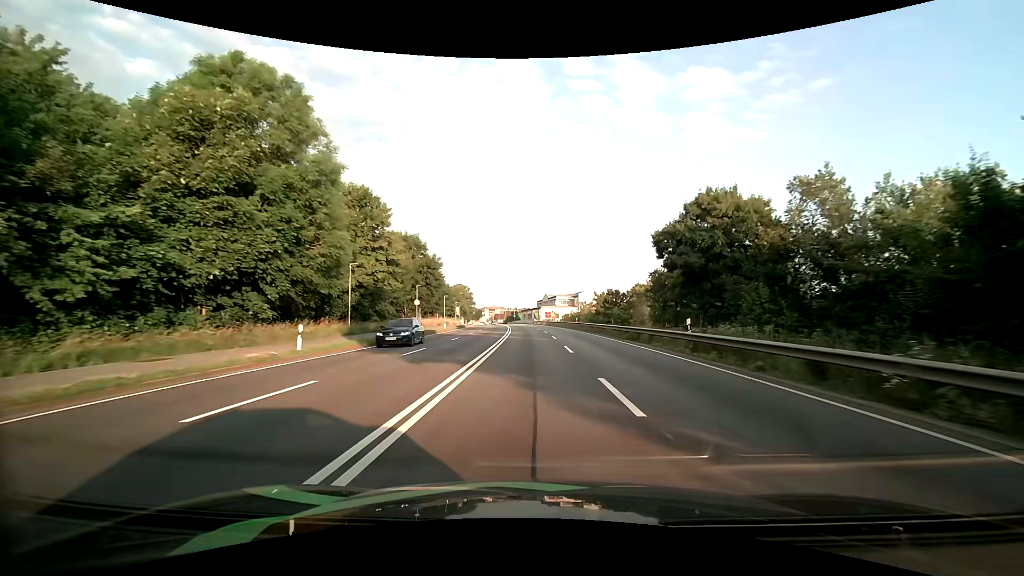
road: primary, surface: asphalt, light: Day
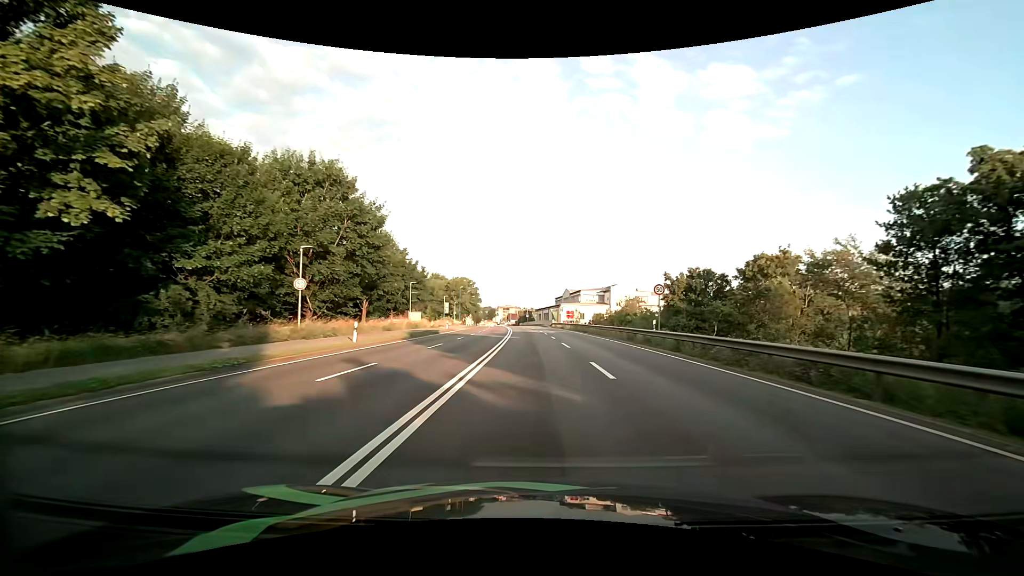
(-0.4, +31.5) m; -2°
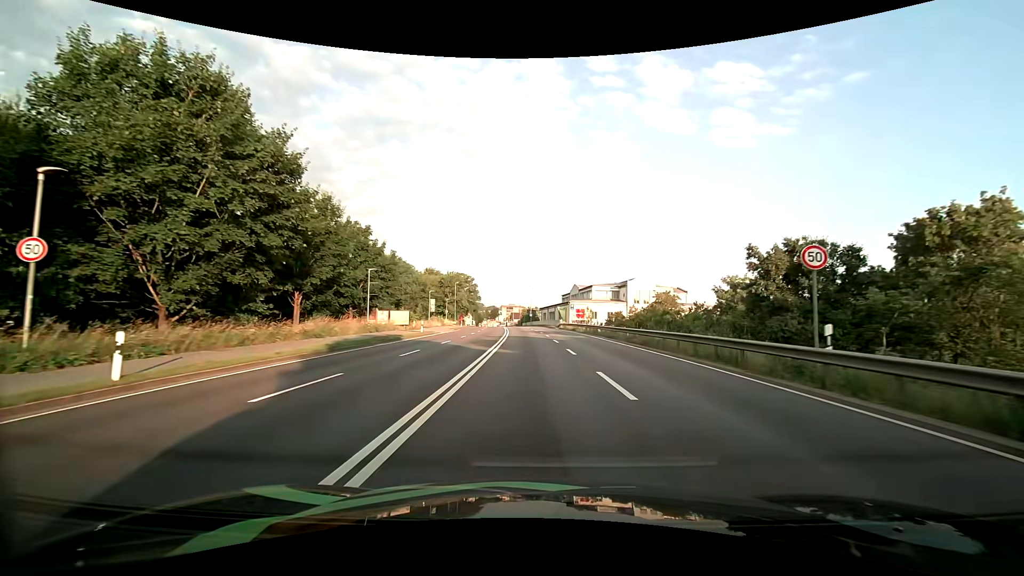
(-0.1, +14.6) m; -1°
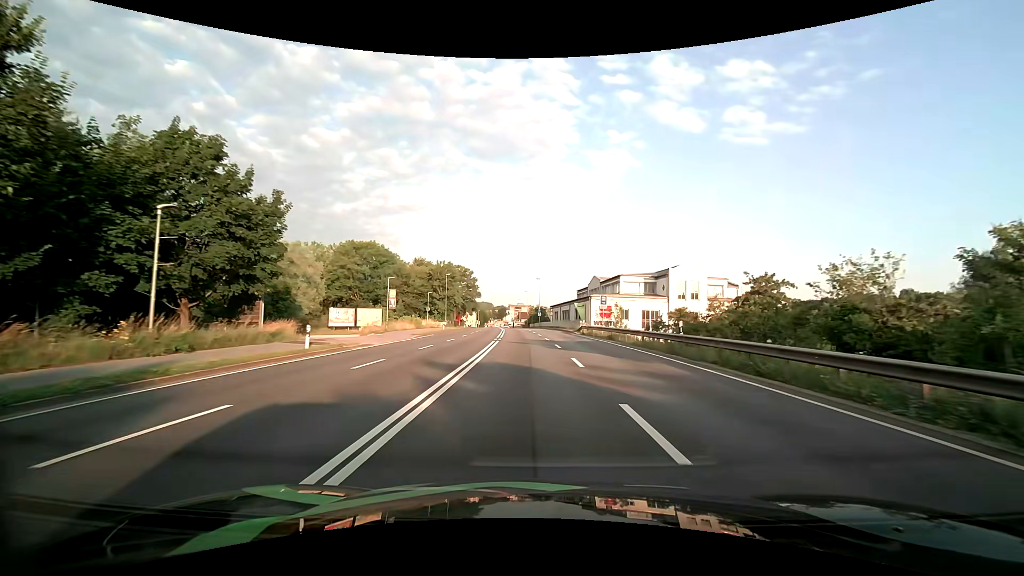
(-0.2, +22.8) m; -1°
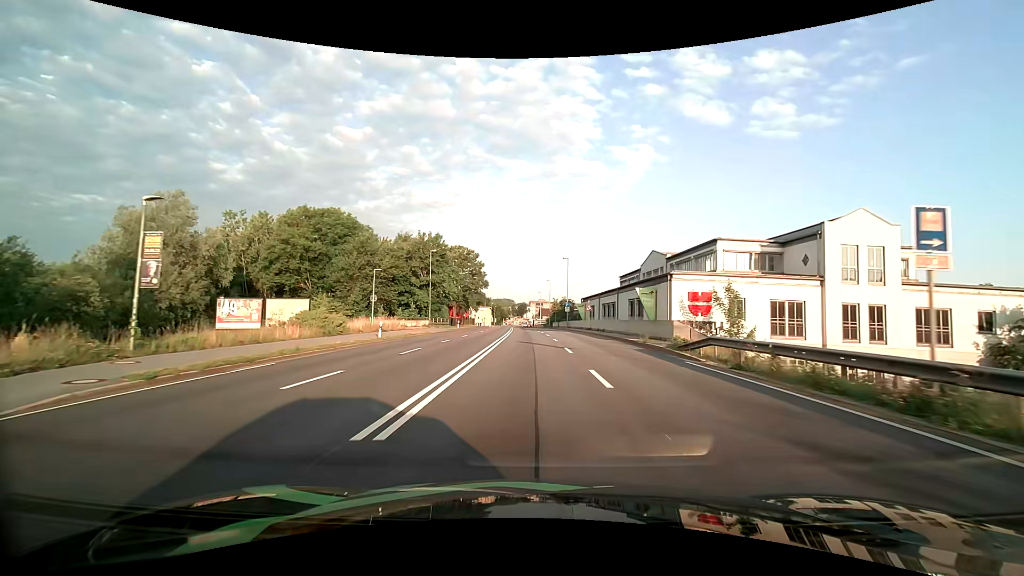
(-0.6, +31.3) m; -3°
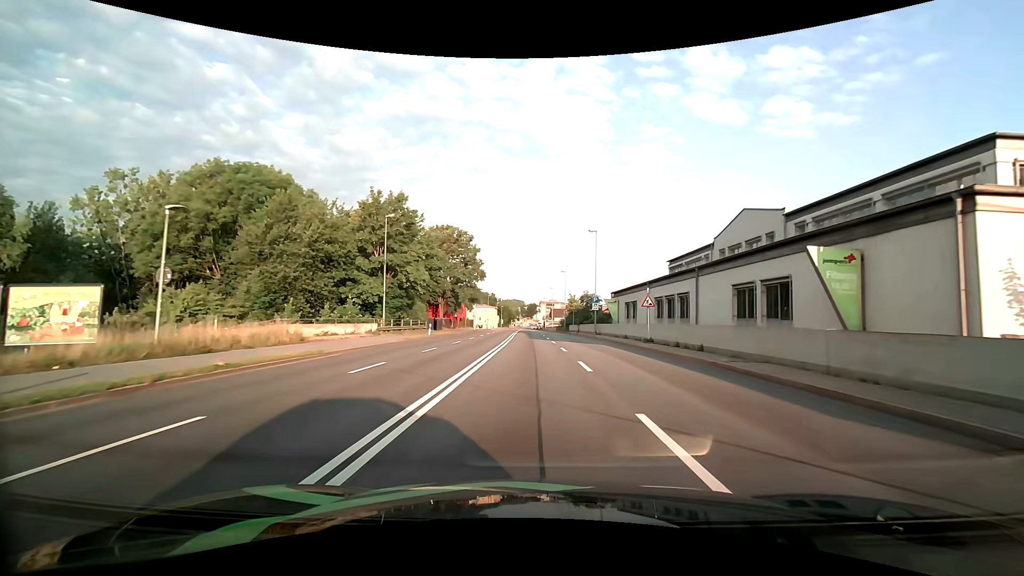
(-0.2, +23.6) m; -1°
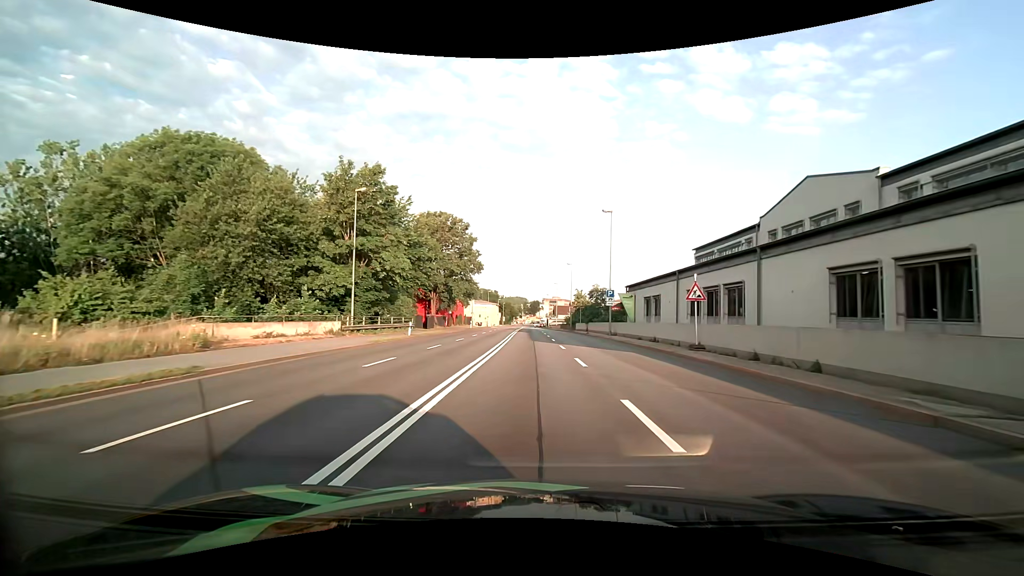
(0.0, +7.9) m; 0°
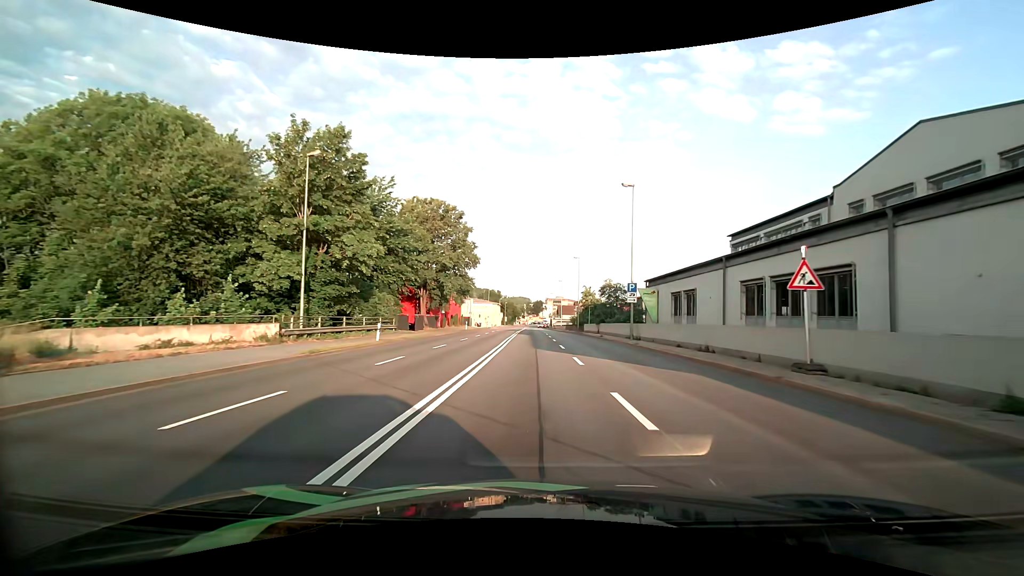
(0.0, +8.0) m; 0°
(0, +10) (0, +20) (0, +30) (-1, +40) (-1, +50) (-1, +60) (-1, +70) (-1, +80) (-1, +90) (-1, +100) m
